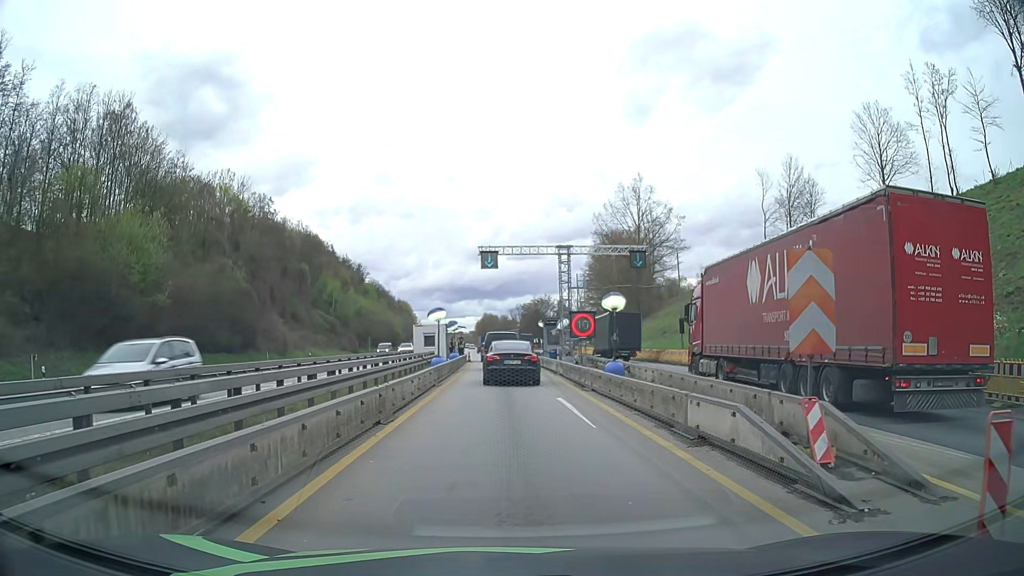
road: motorway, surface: asphalt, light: Day
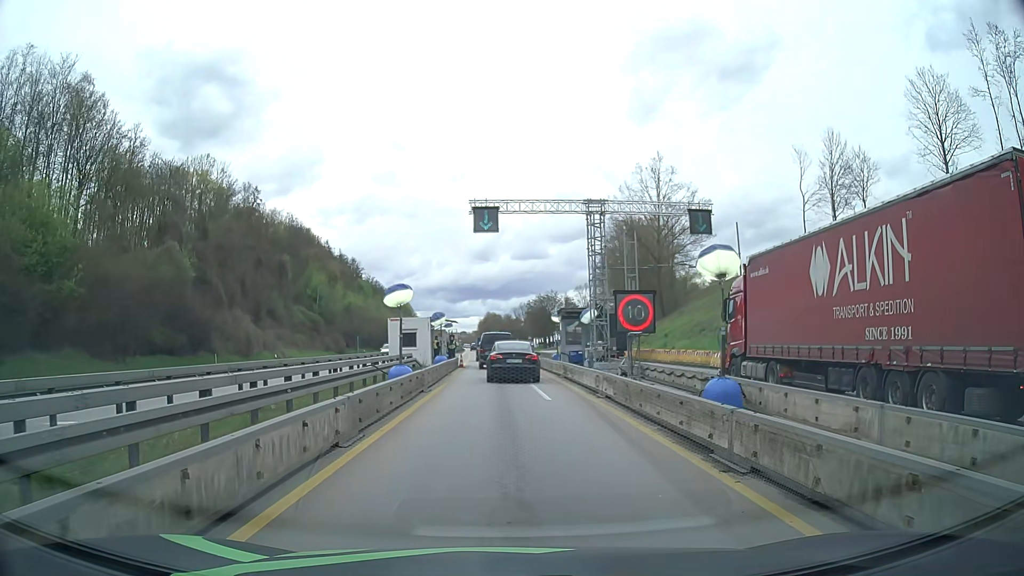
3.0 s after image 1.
(0.0, +12.6) m; 0°
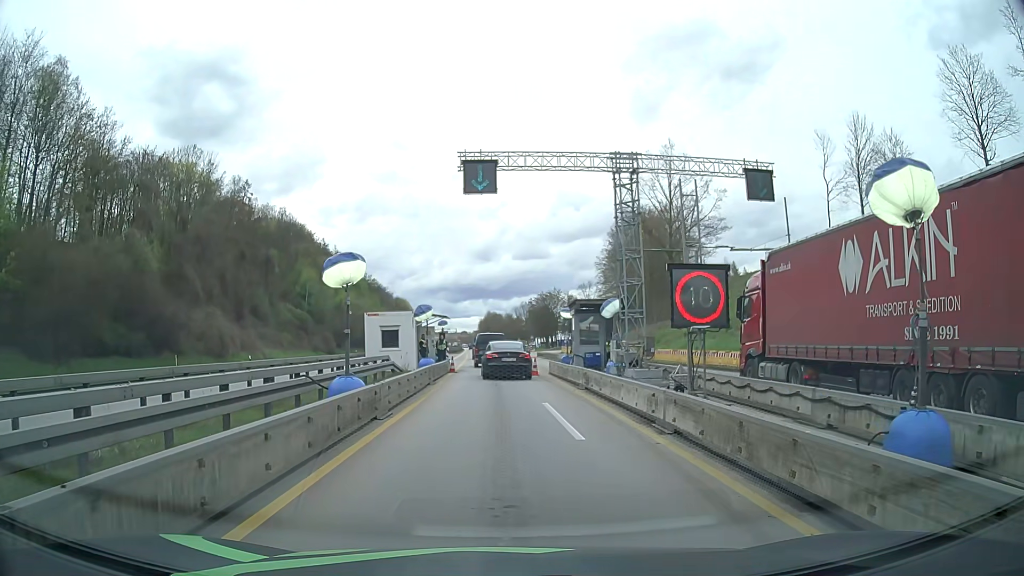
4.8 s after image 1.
(0.0, +6.8) m; -1°
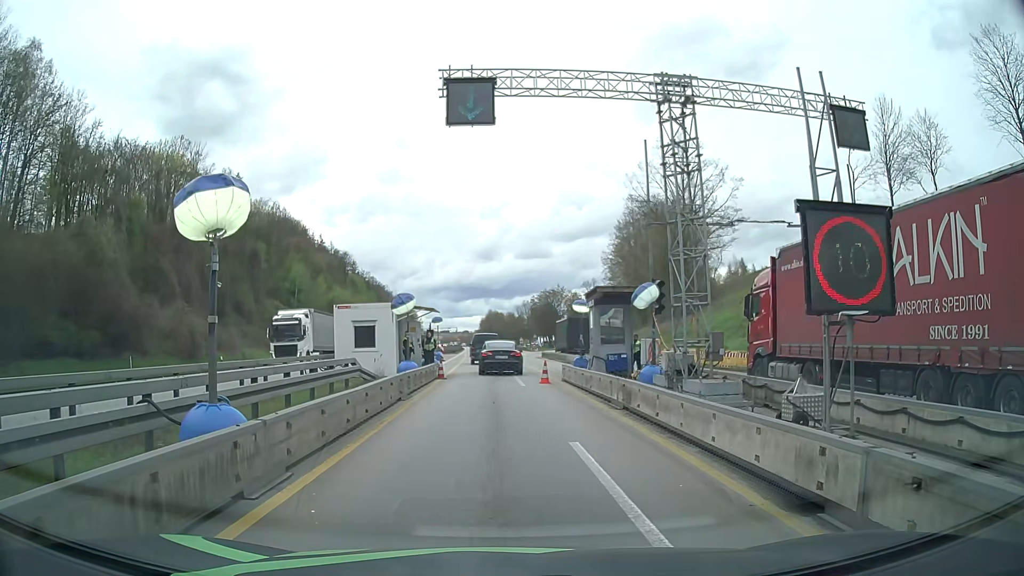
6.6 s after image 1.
(+0.1, +6.3) m; 0°
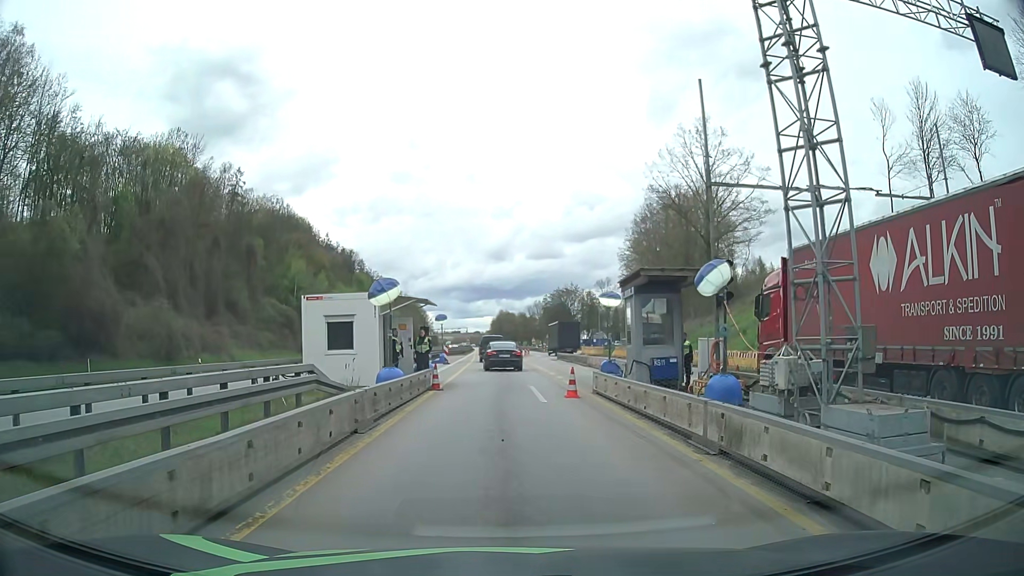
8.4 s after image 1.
(0.0, +5.7) m; 0°
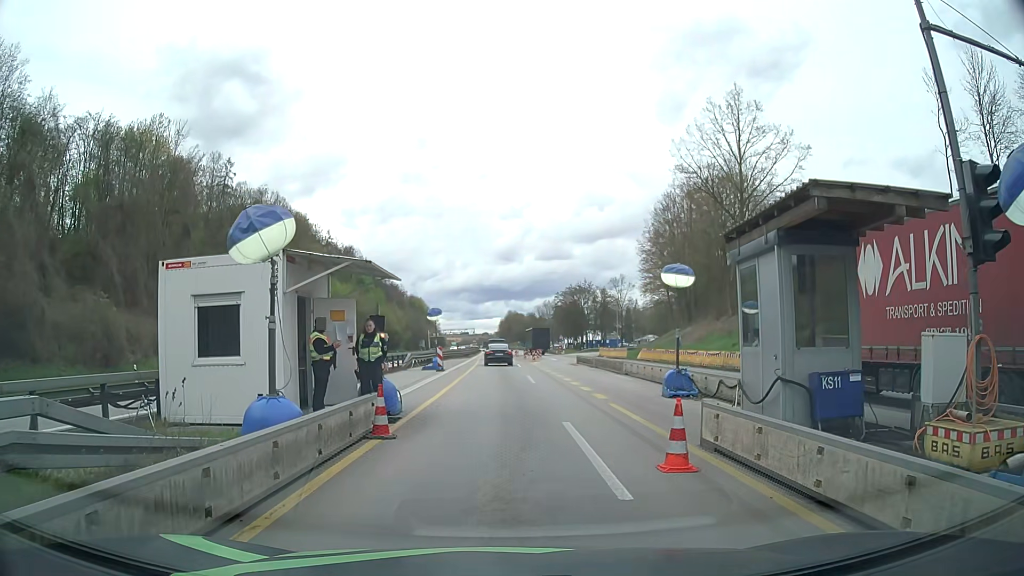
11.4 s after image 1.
(-0.1, +9.7) m; -1°
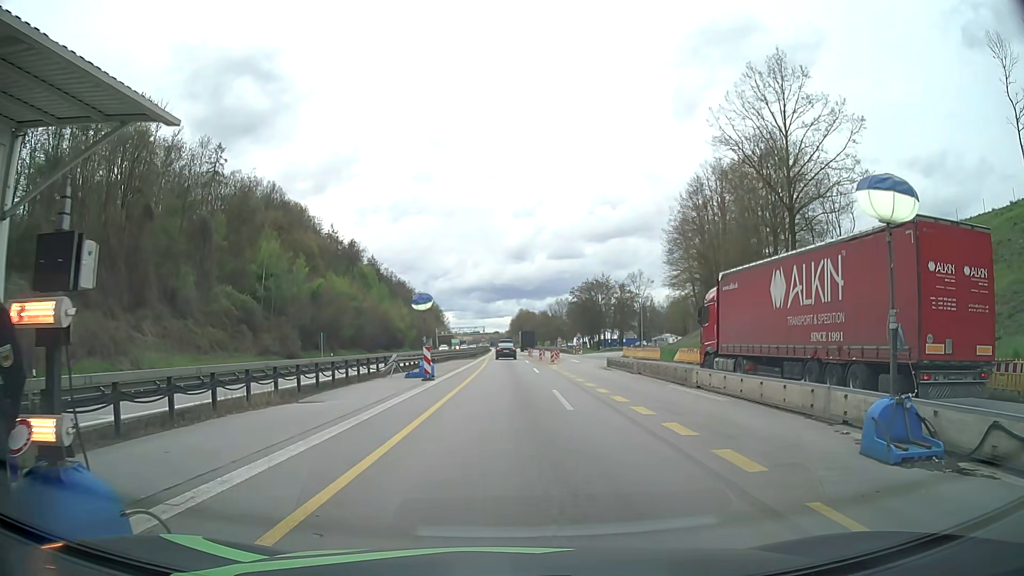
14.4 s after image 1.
(-0.1, +10.1) m; 0°
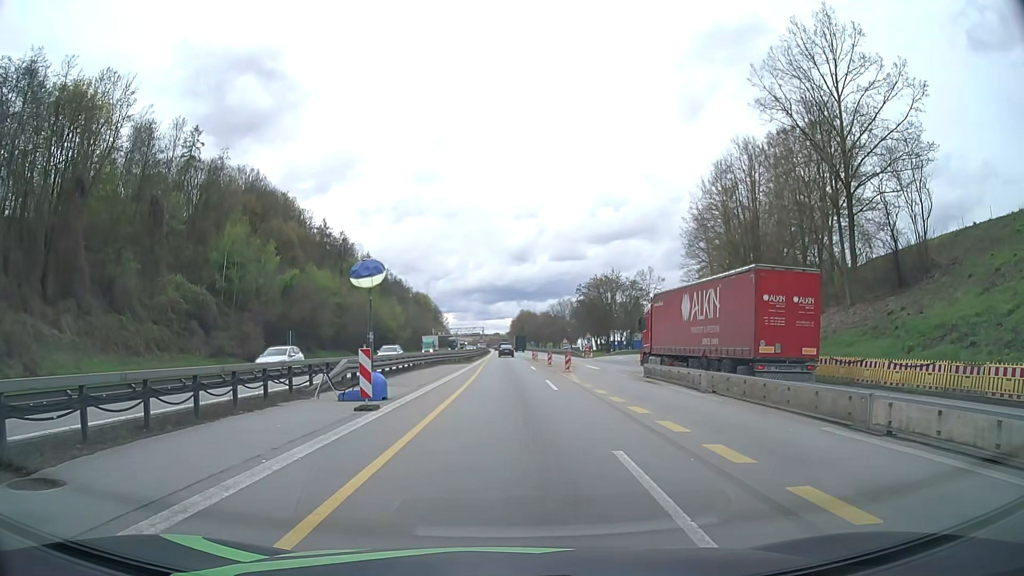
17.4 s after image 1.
(-0.2, +11.3) m; -1°
(0, +10) (0, +20) (0, +30) (0, +40) (0, +50) (0, +60) (0, +70) (0, +80) (0, +90) (0, +100) m
